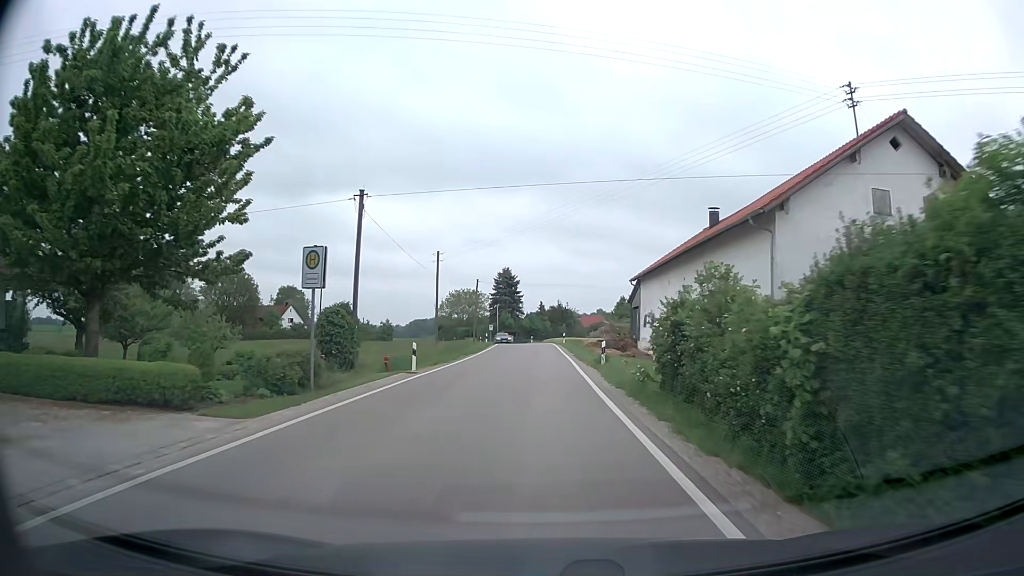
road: secondary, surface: asphalt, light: Day
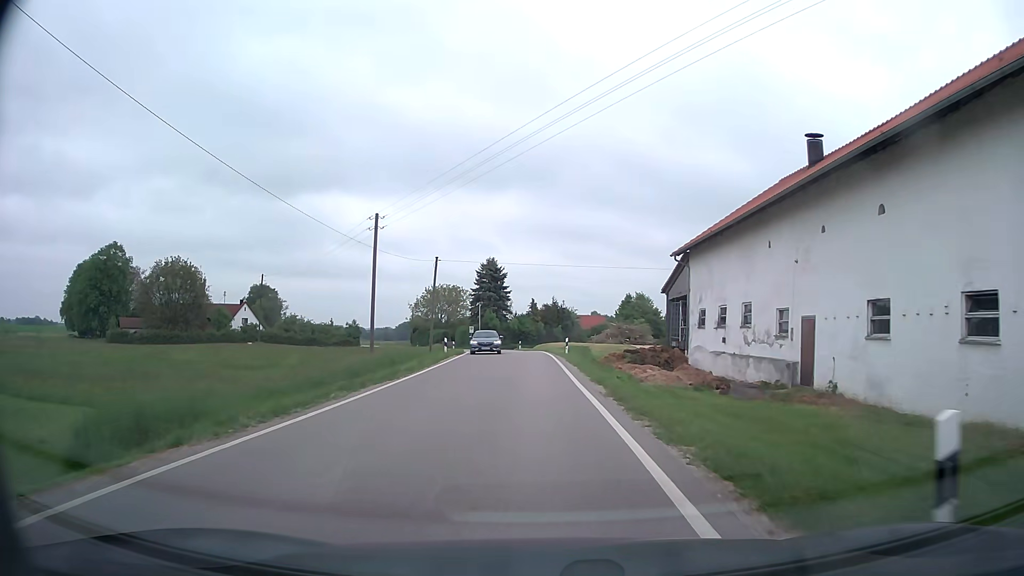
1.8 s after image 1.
(0.0, +20.6) m; 0°
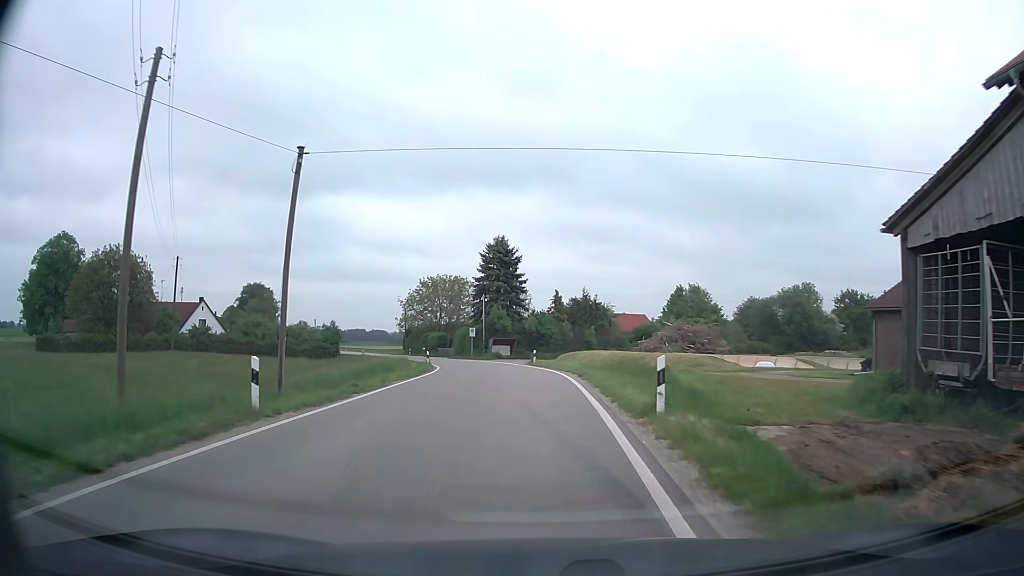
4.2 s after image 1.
(0.0, +26.2) m; -2°
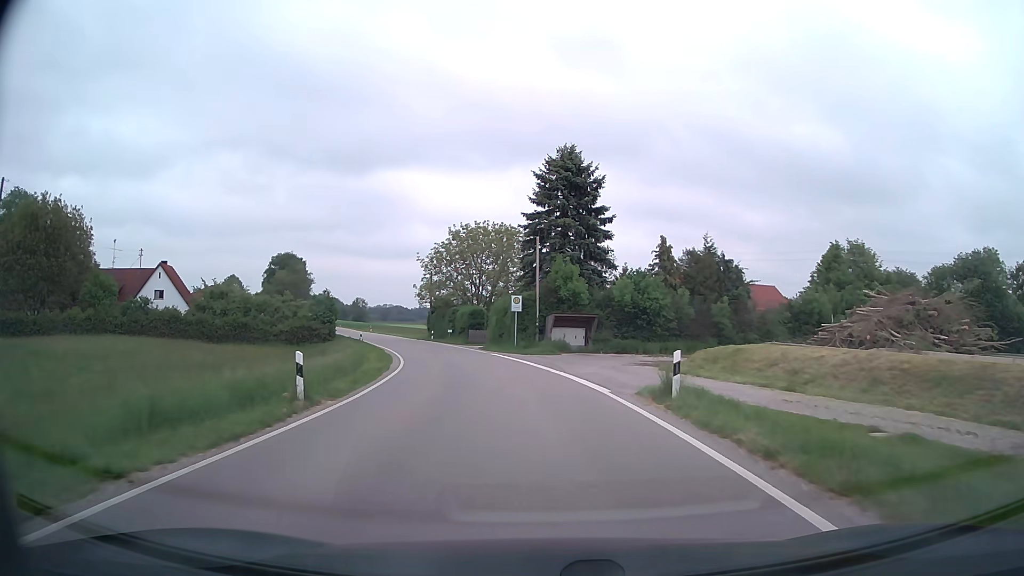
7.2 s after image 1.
(-1.5, +31.6) m; -6°
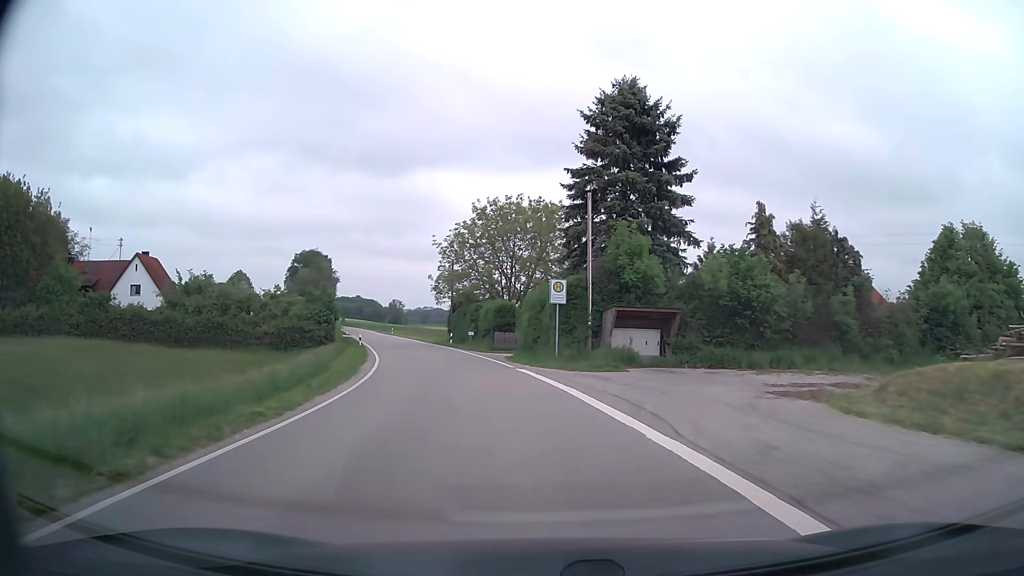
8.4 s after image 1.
(-0.4, +13.4) m; -4°
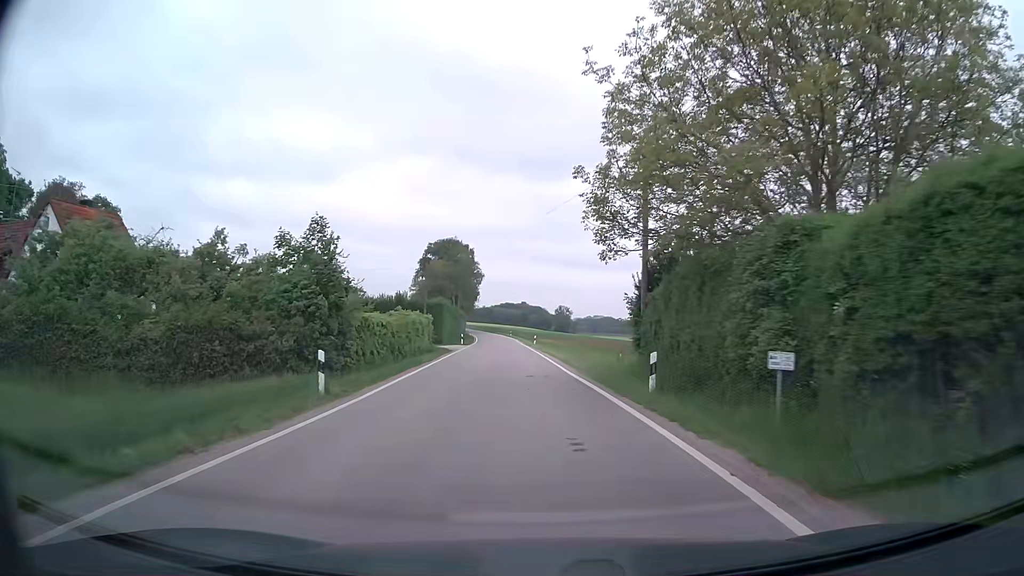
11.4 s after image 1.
(-5.0, +35.5) m; -14°
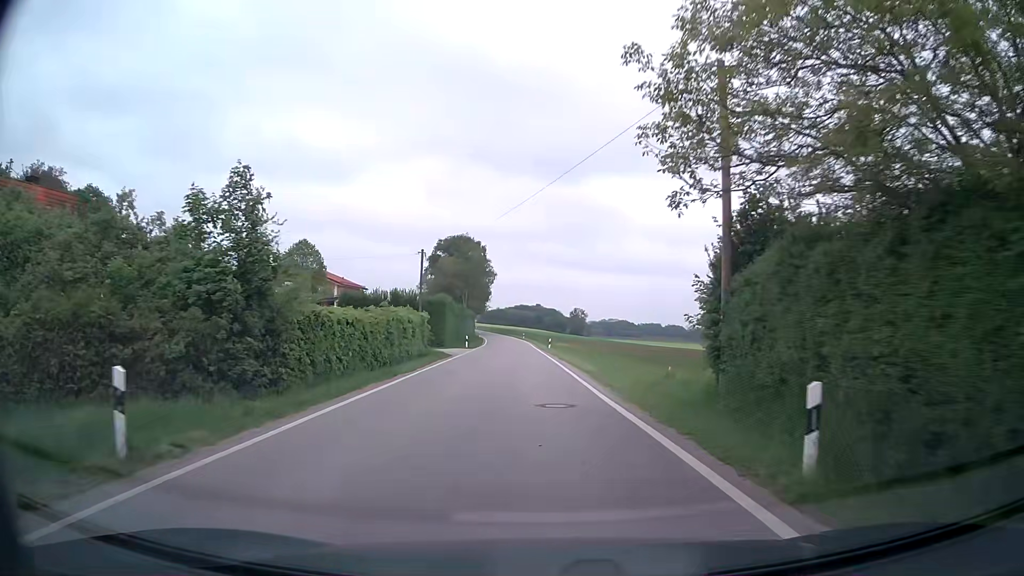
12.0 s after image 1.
(-0.1, +7.6) m; -1°
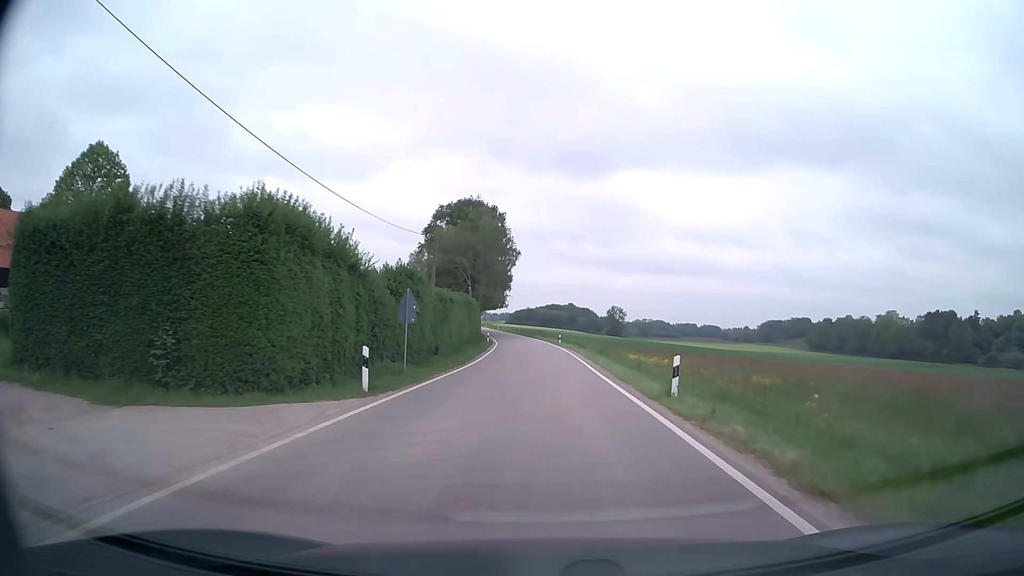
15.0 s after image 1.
(-1.4, +39.7) m; -3°
(0, +10) (0, +20) (0, +30) (0, +40) (0, +50) (-1, +60) (-1, +70) (-2, +80) (-3, +90) (-4, +100) m
